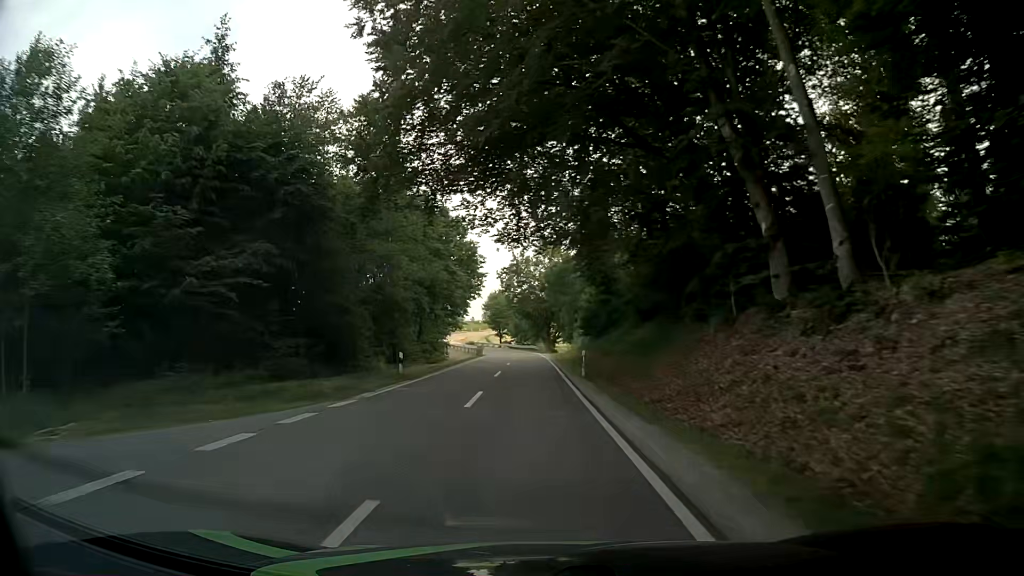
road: tertiary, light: Day
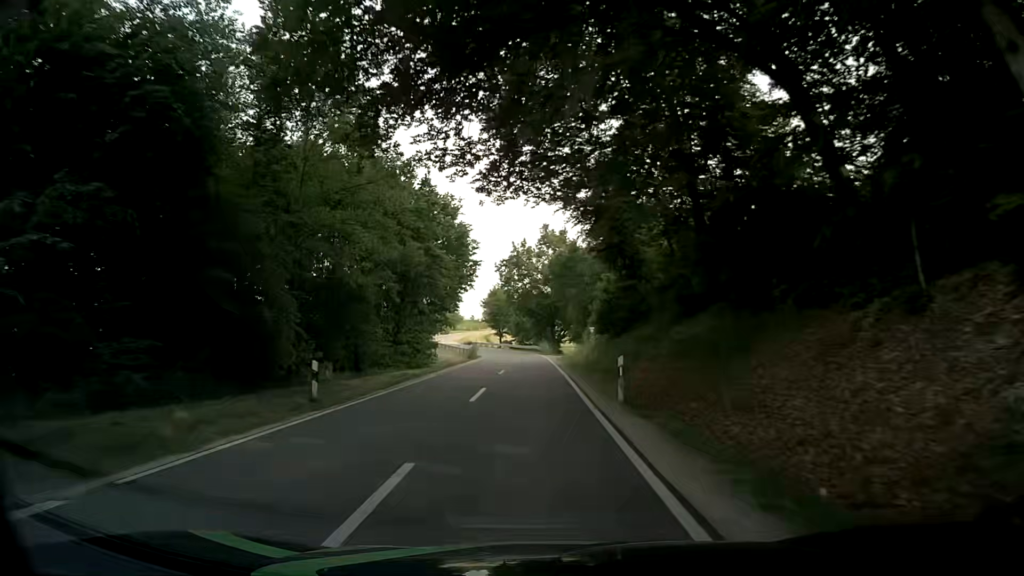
(-0.1, +10.1) m; -1°
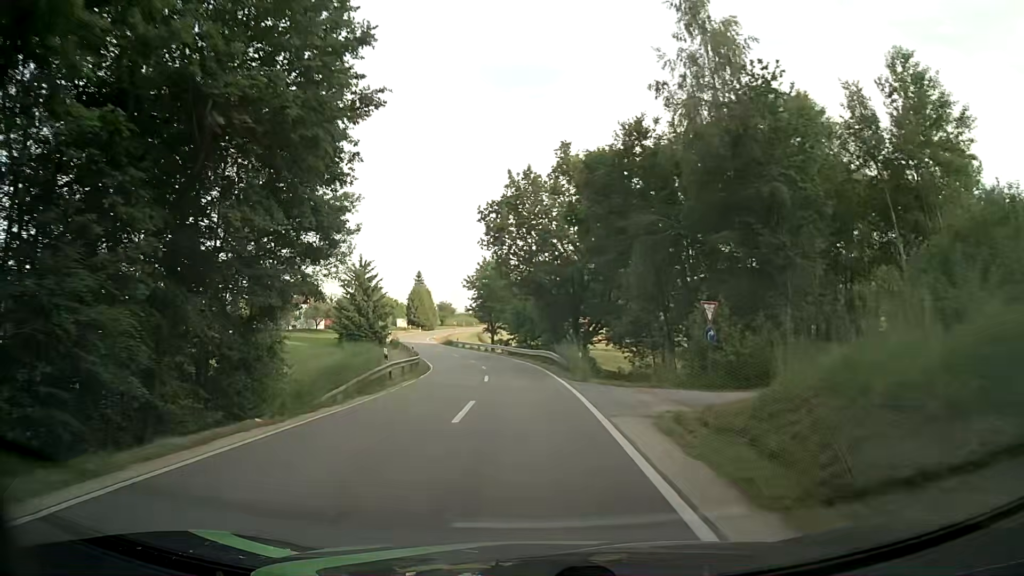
(+0.2, +39.8) m; 0°
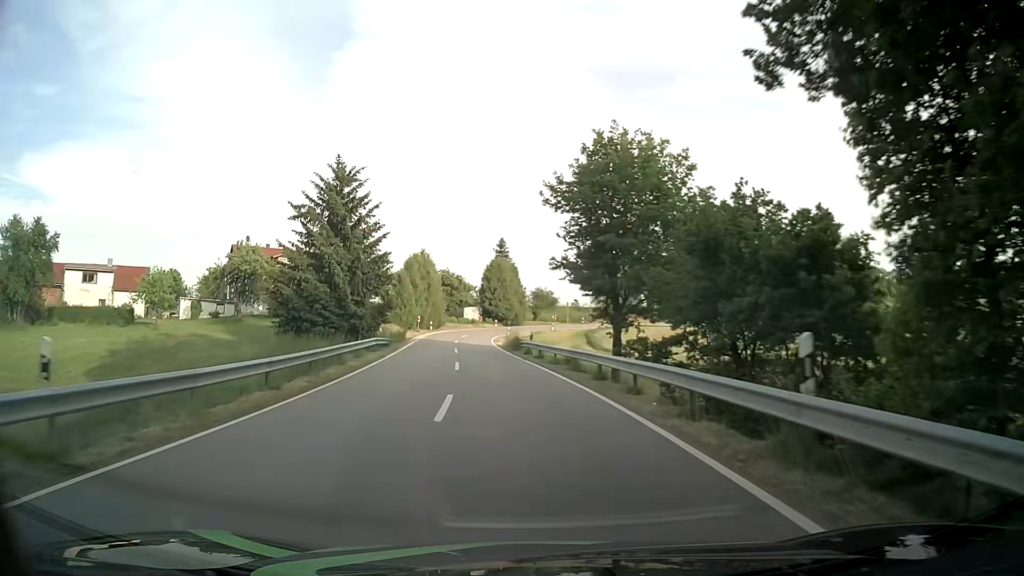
(-3.6, +48.2) m; -9°
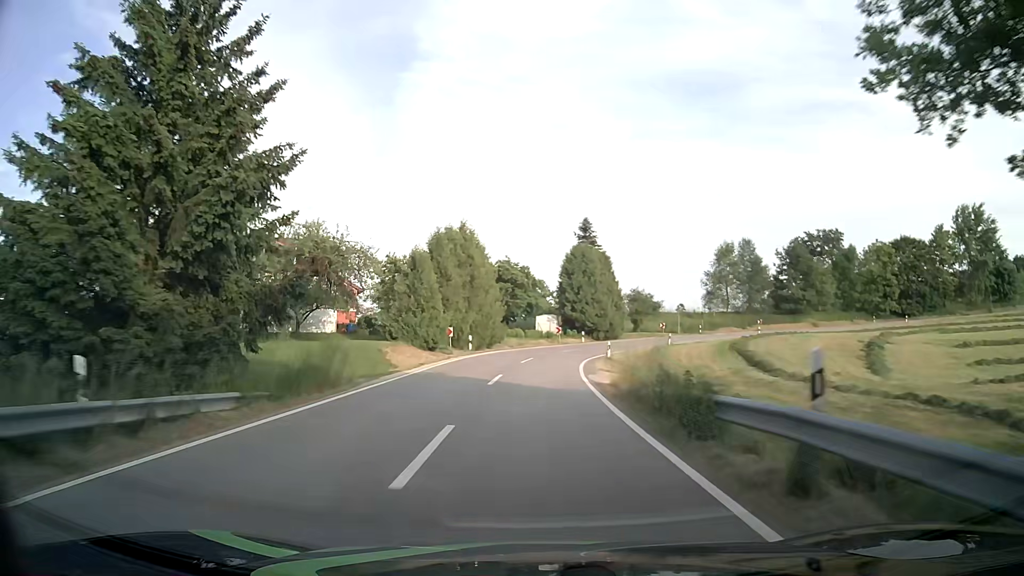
(-2.1, +28.2) m; -7°
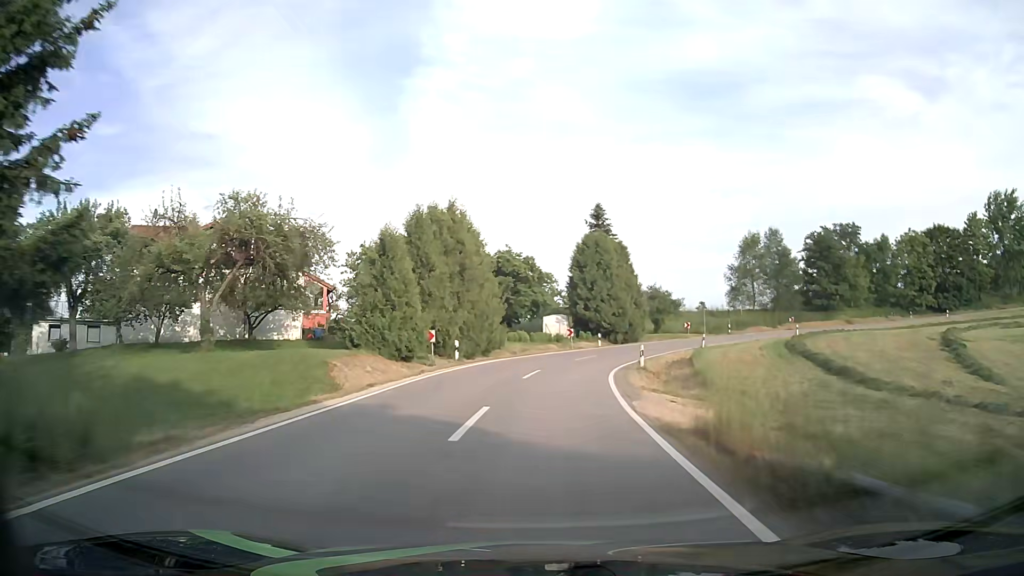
(-0.1, +9.0) m; -1°
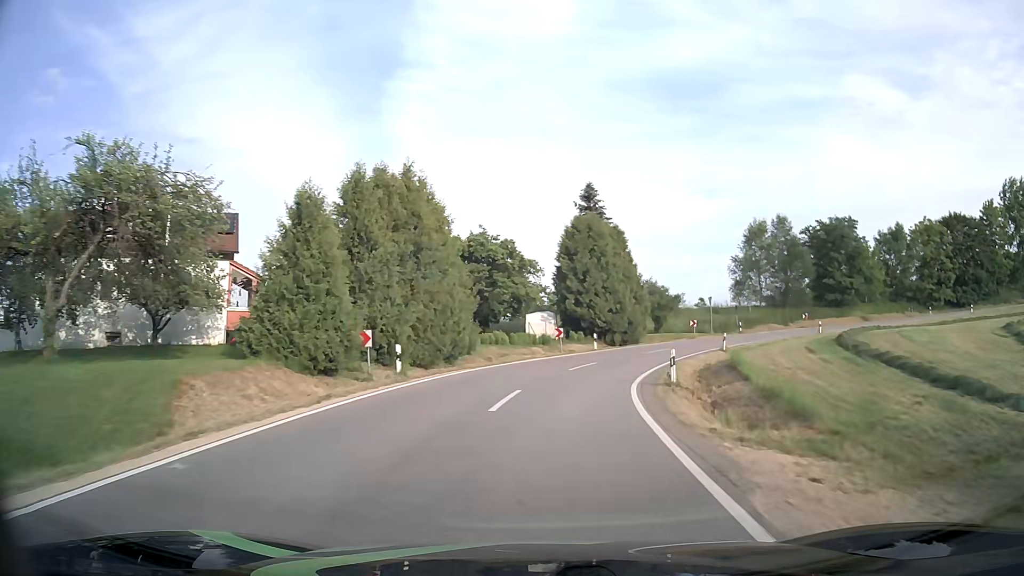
(+0.1, +8.8) m; +2°
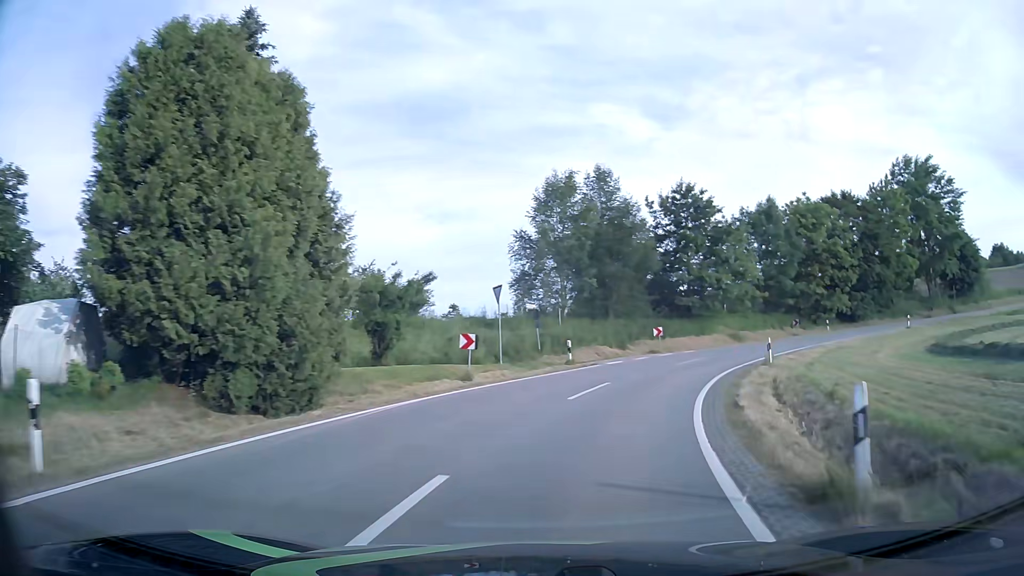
(+5.0, +31.8) m; +22°
(+1, +10) (+4, +20) (+8, +28) (+14, +36) (+22, +43) (+30, +49) (+39, +53) (+48, +56) (+58, +58) (+68, +60) m
